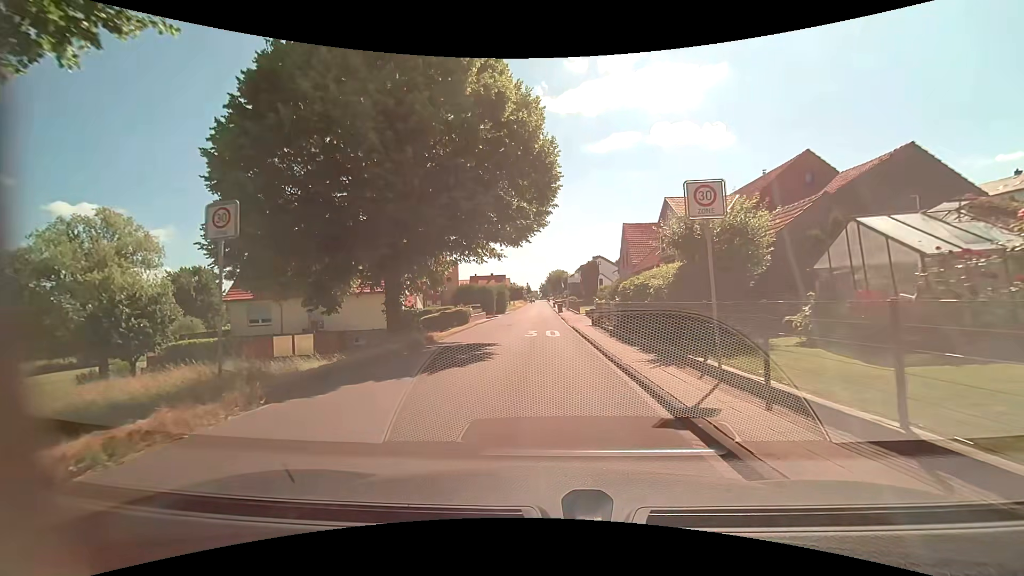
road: residential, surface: asphalt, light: Day
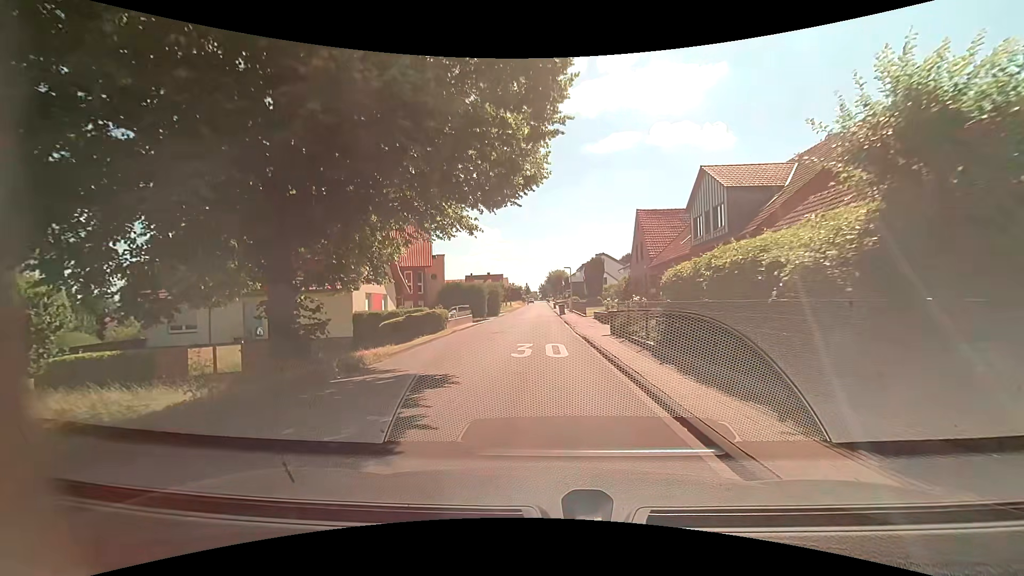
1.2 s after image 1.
(-0.2, +8.0) m; -1°
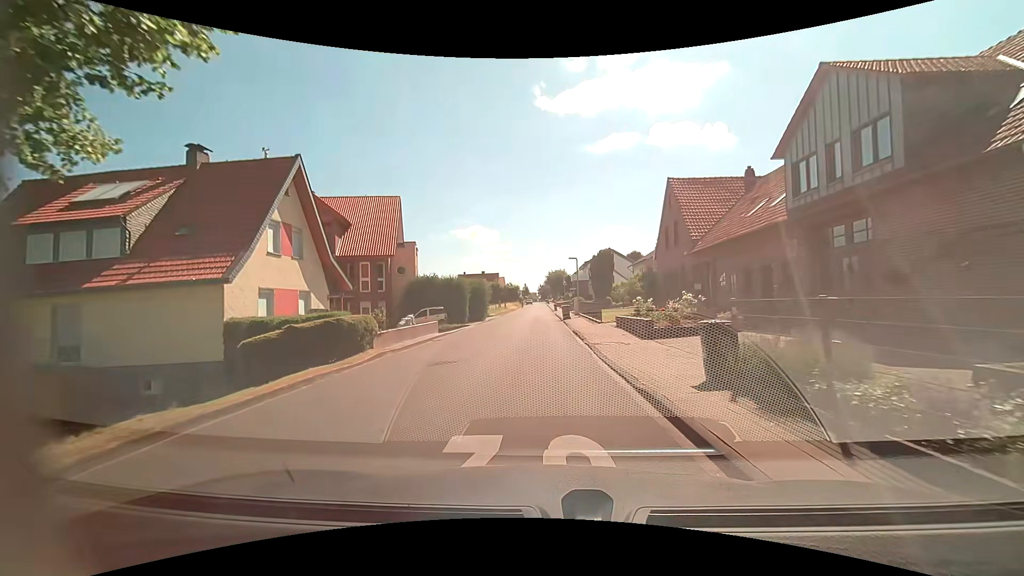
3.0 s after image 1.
(0.0, +11.5) m; 0°
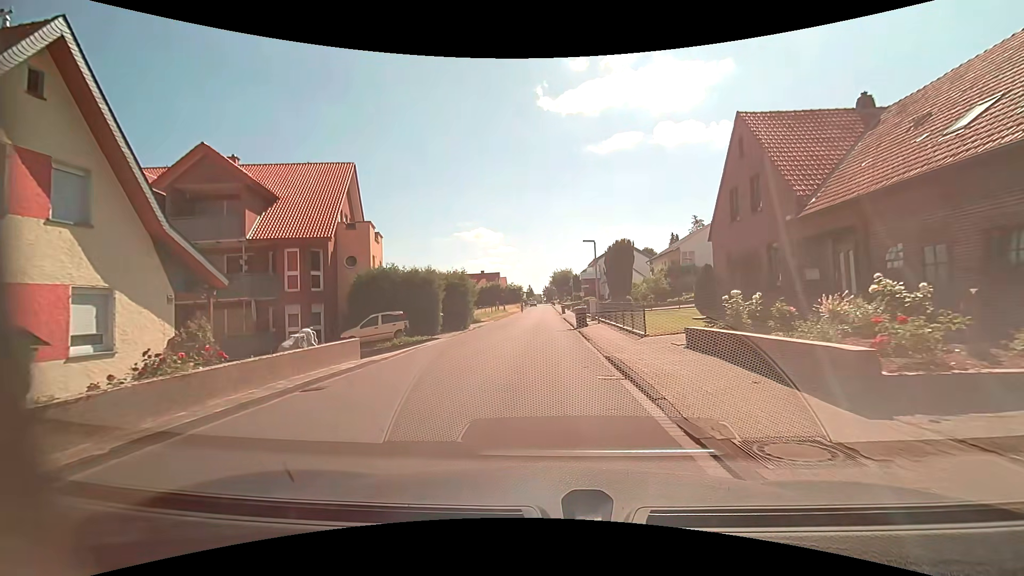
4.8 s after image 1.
(0.0, +11.4) m; -1°
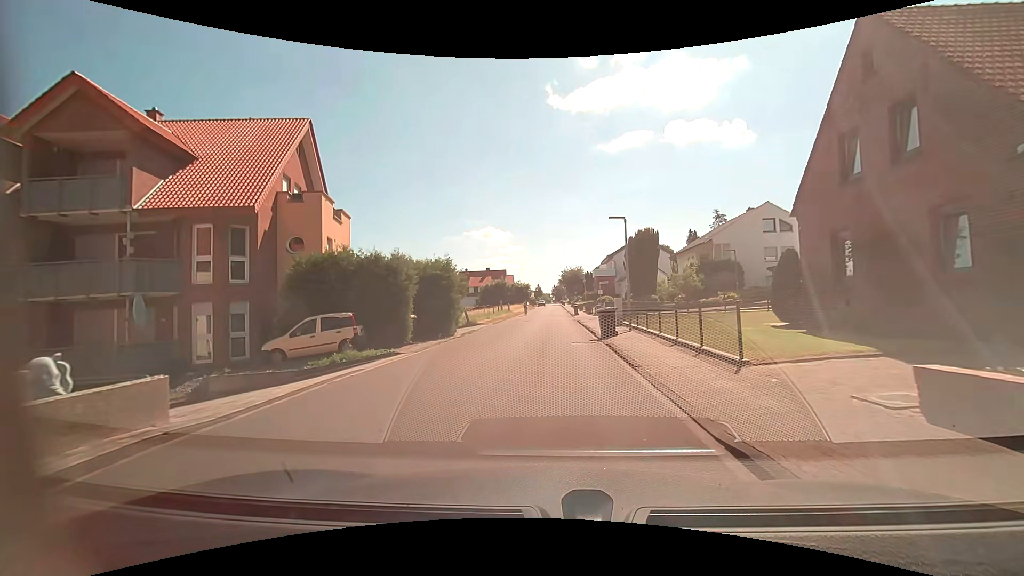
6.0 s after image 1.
(+0.1, +7.6) m; 0°
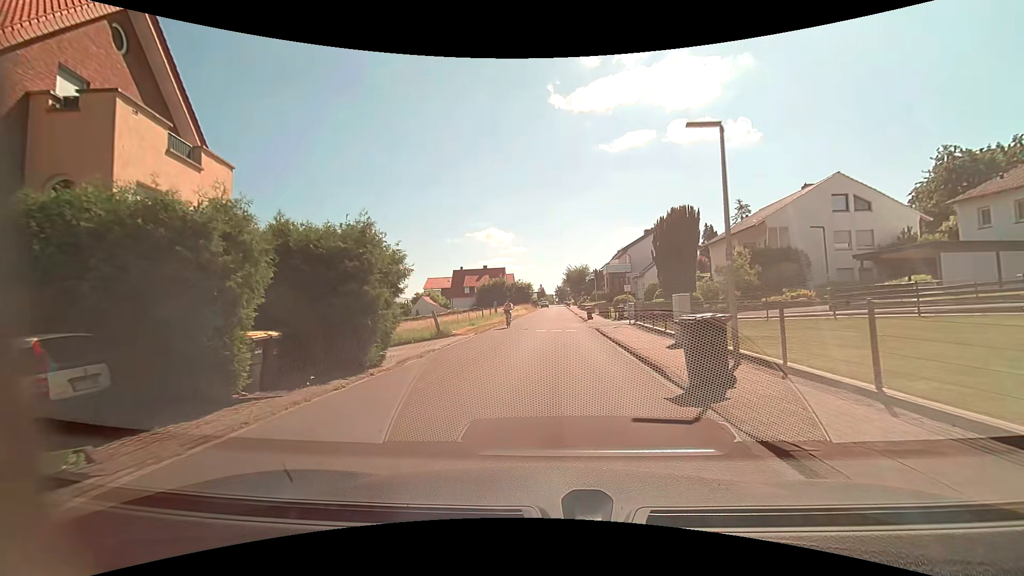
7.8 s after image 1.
(0.0, +10.9) m; 0°
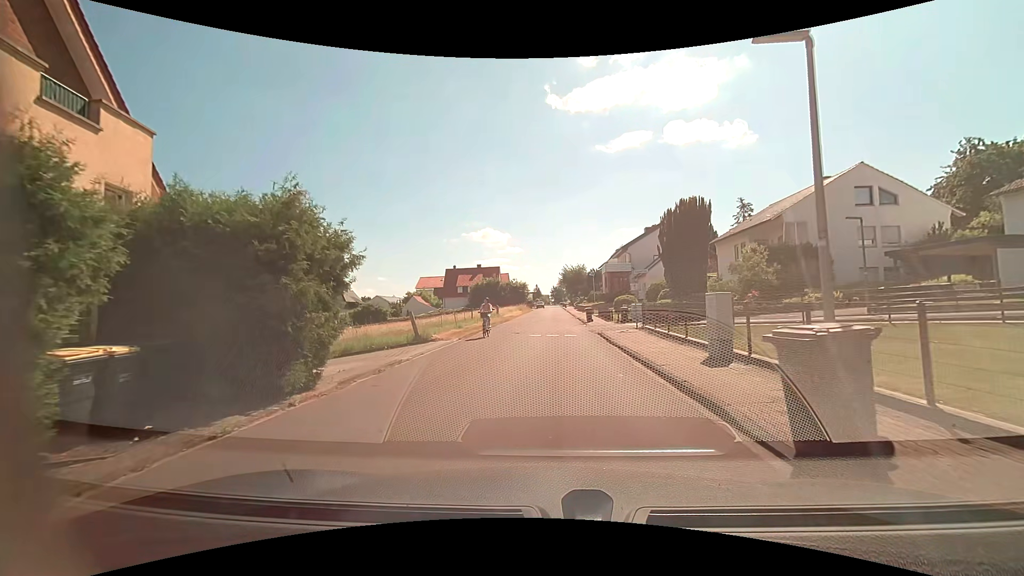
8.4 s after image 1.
(0.0, +3.3) m; 0°
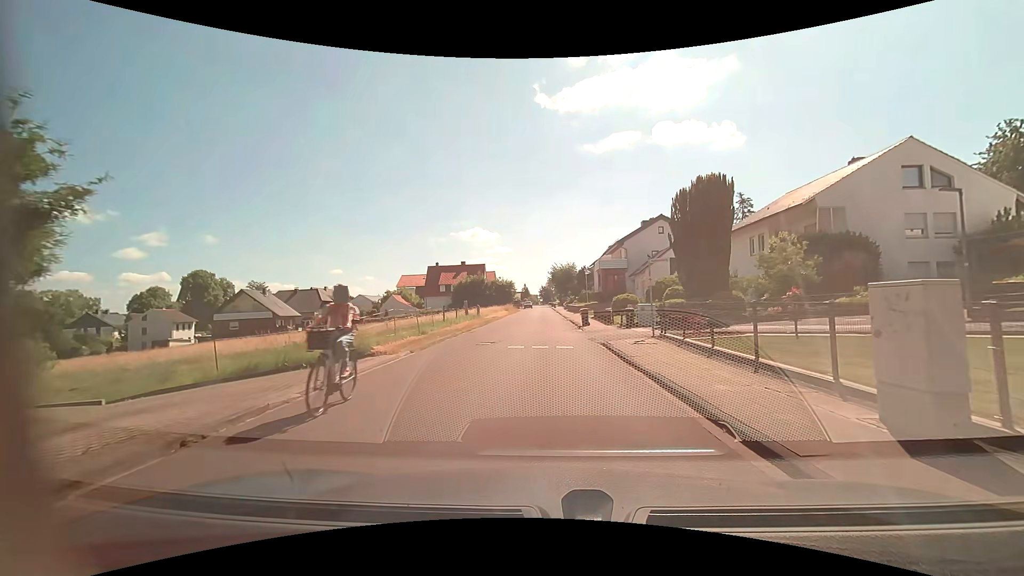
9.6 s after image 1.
(+0.1, +5.9) m; +2°
(0, +10) (0, +20) (-1, +30) (-1, +40) (-1, +50) (-1, +60) (-1, +70) (-1, +80) (-2, +90) (-2, +100) m
